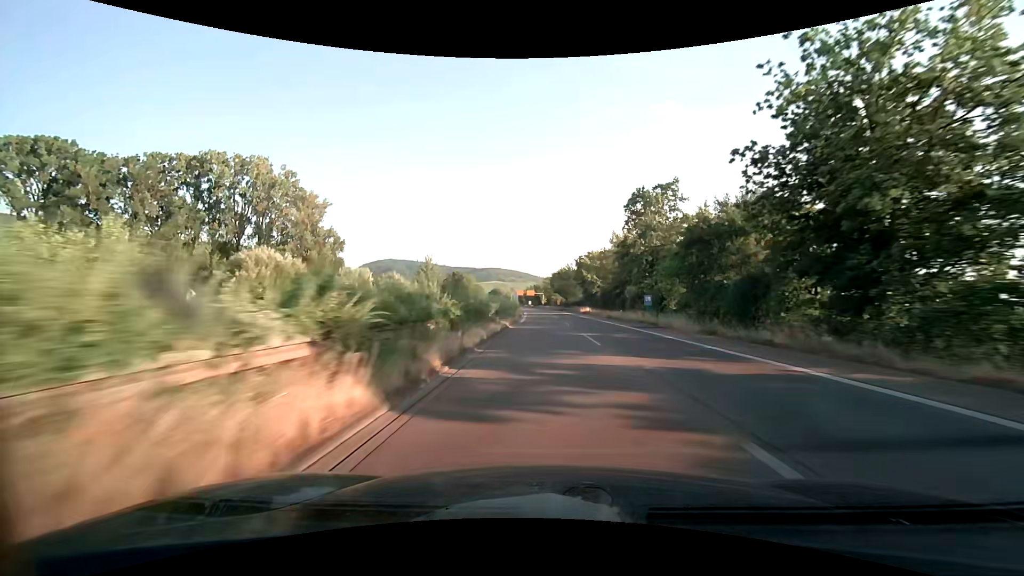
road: trunk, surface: asphalt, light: Day
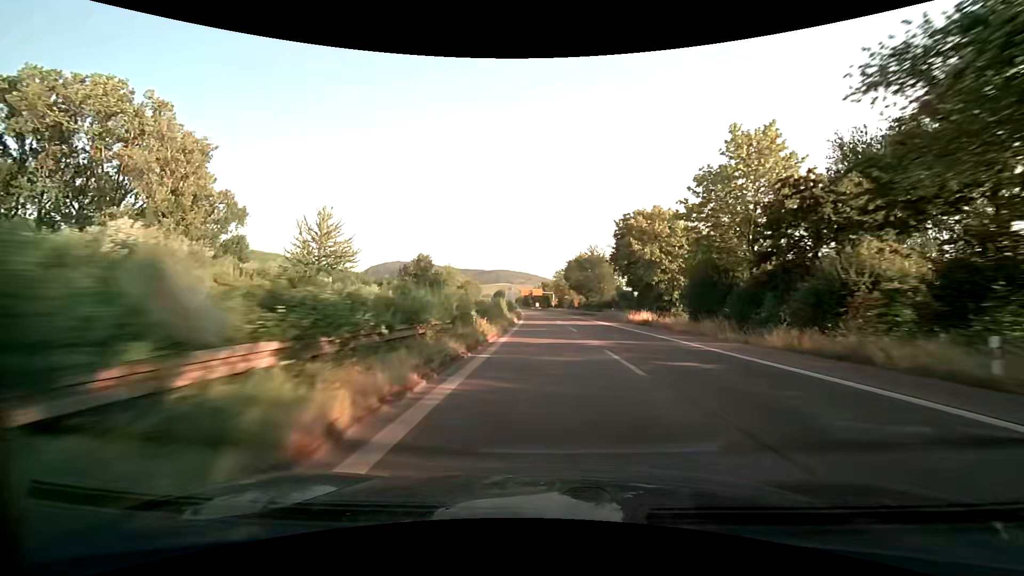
(-0.3, +43.2) m; -1°
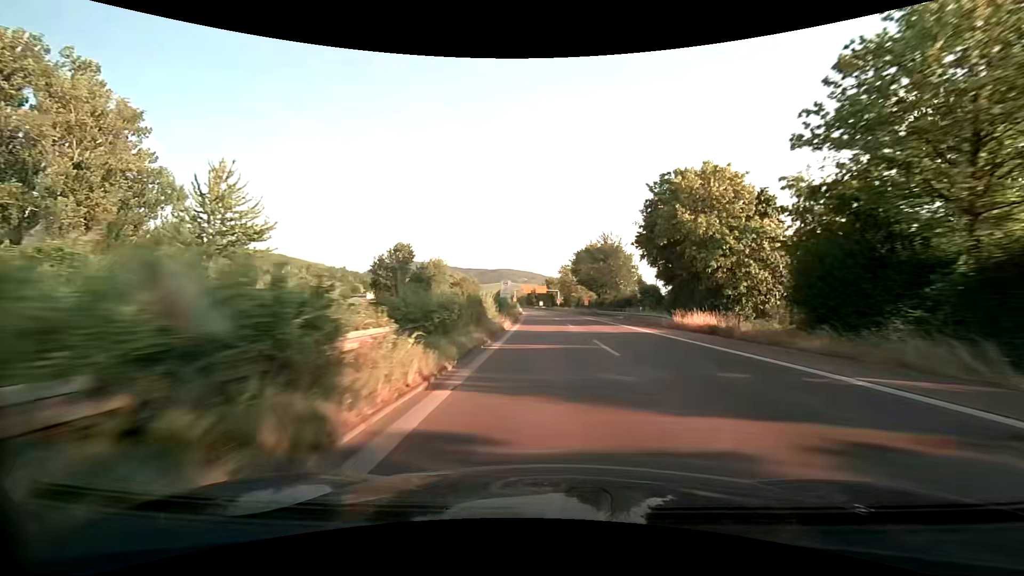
(-0.1, +14.3) m; -1°
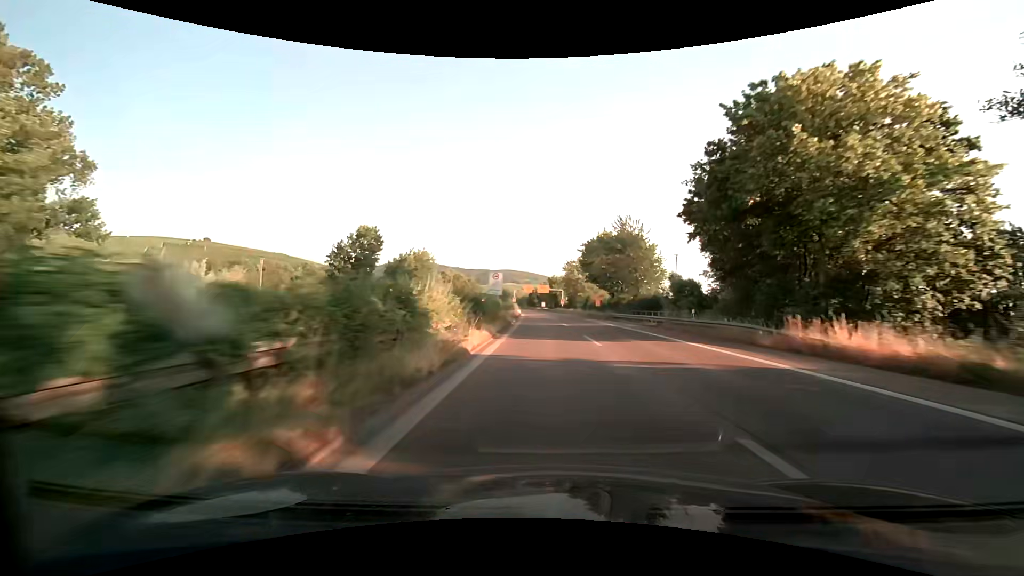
(0.0, +14.3) m; 0°
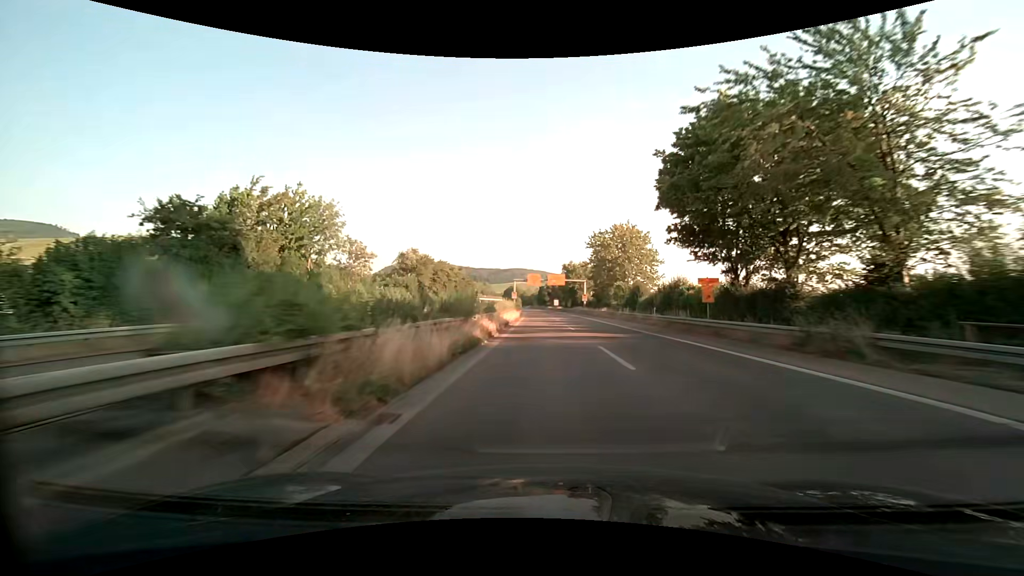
(-0.4, +42.7) m; -1°
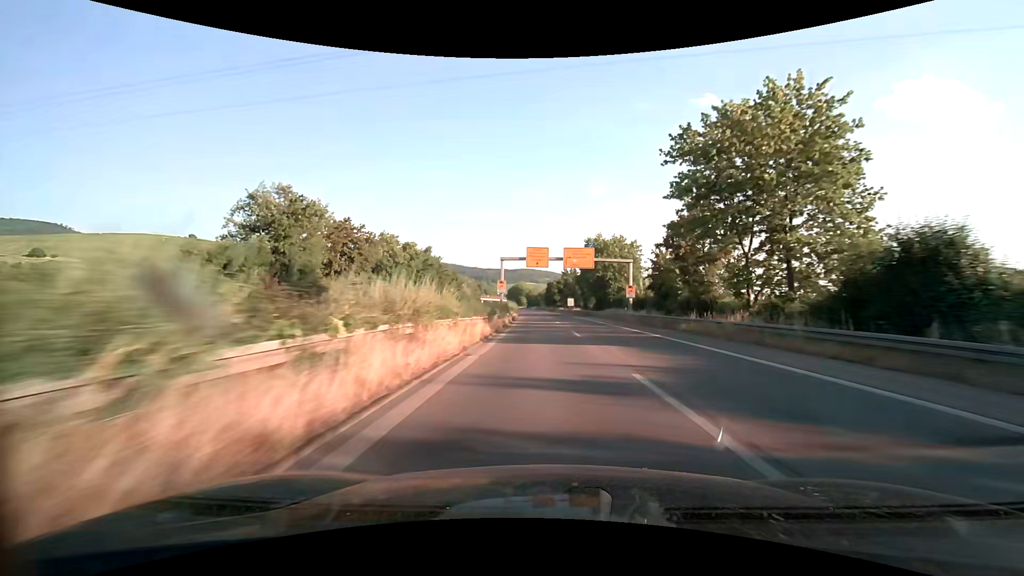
(-0.4, +42.6) m; -1°
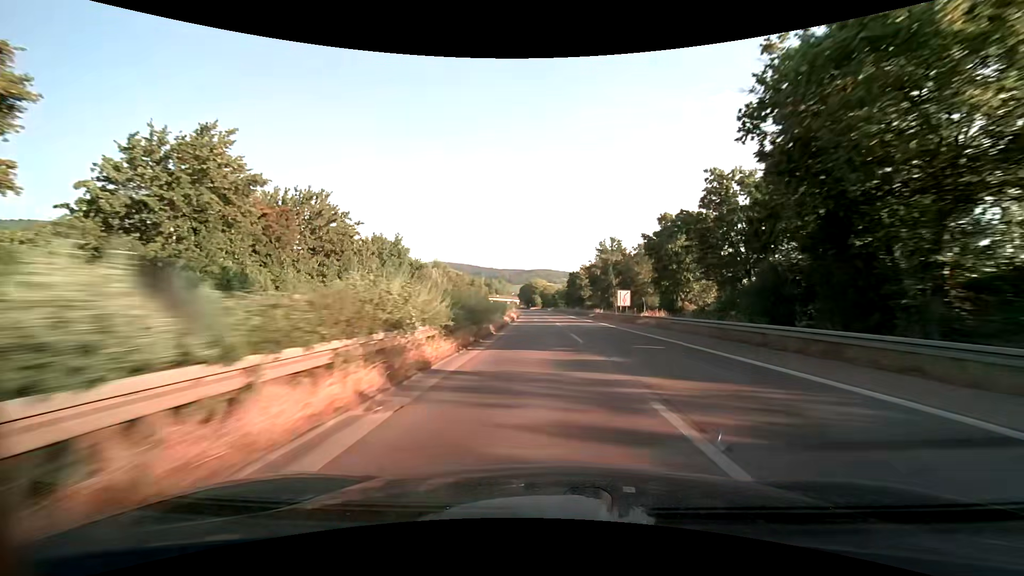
(-0.6, +56.7) m; -2°
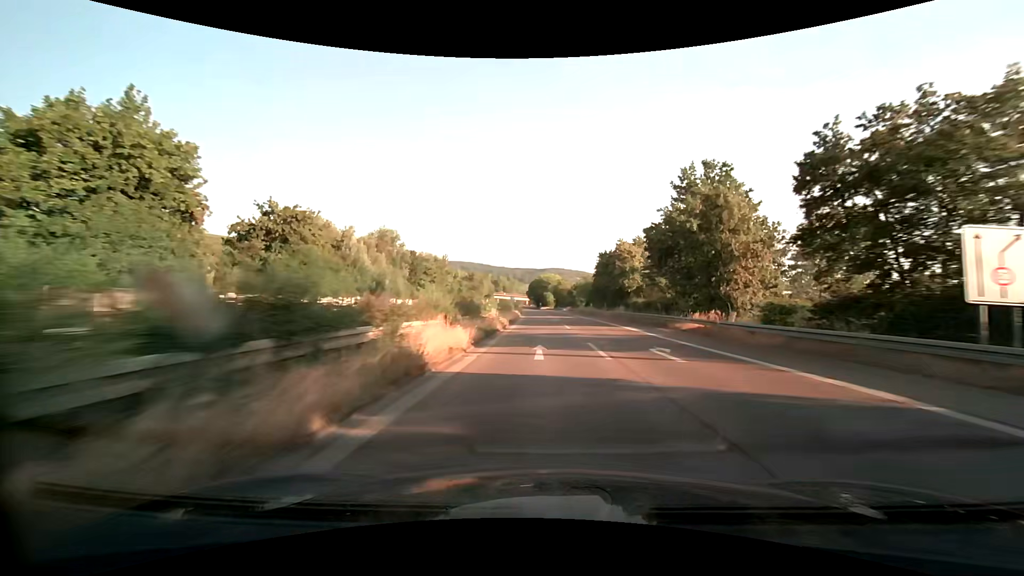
(-0.6, +42.5) m; -2°
(0, +10) (0, +20) (0, +30) (0, +40) (-1, +50) (-1, +60) (-1, +70) (-1, +80) (-2, +90) (-2, +100) m
